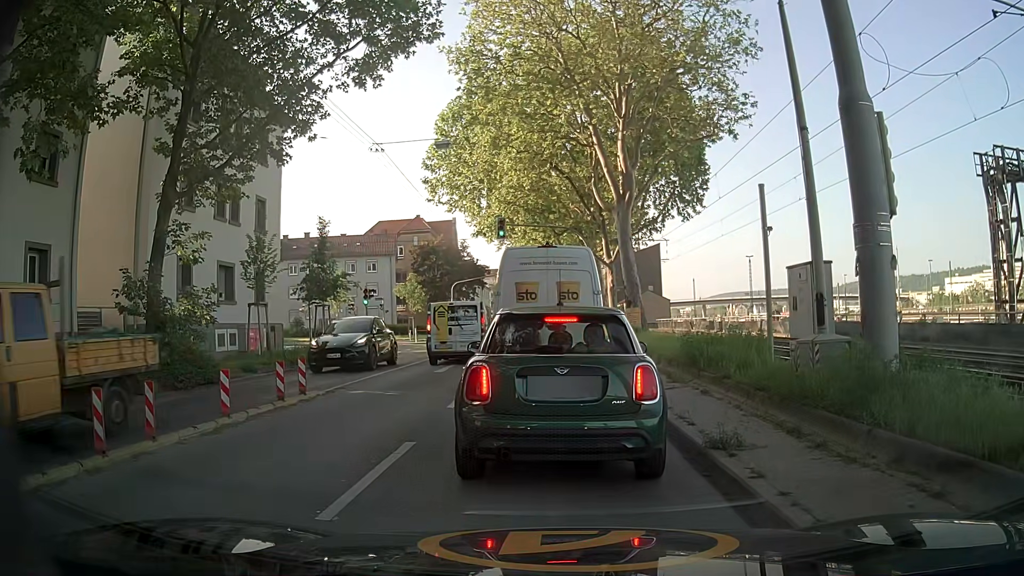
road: secondary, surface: asphalt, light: Day
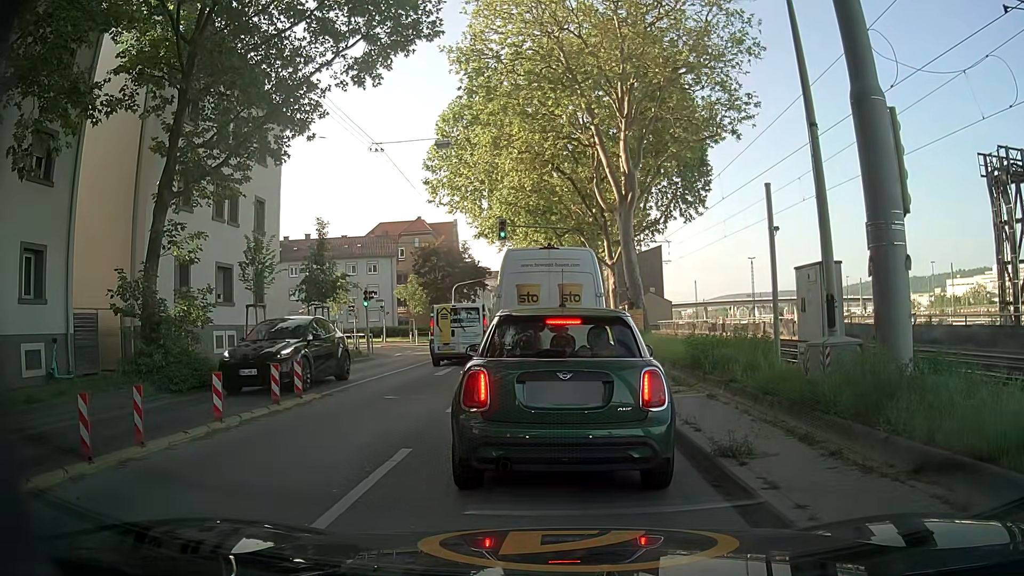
(0.0, +0.3) m; 0°
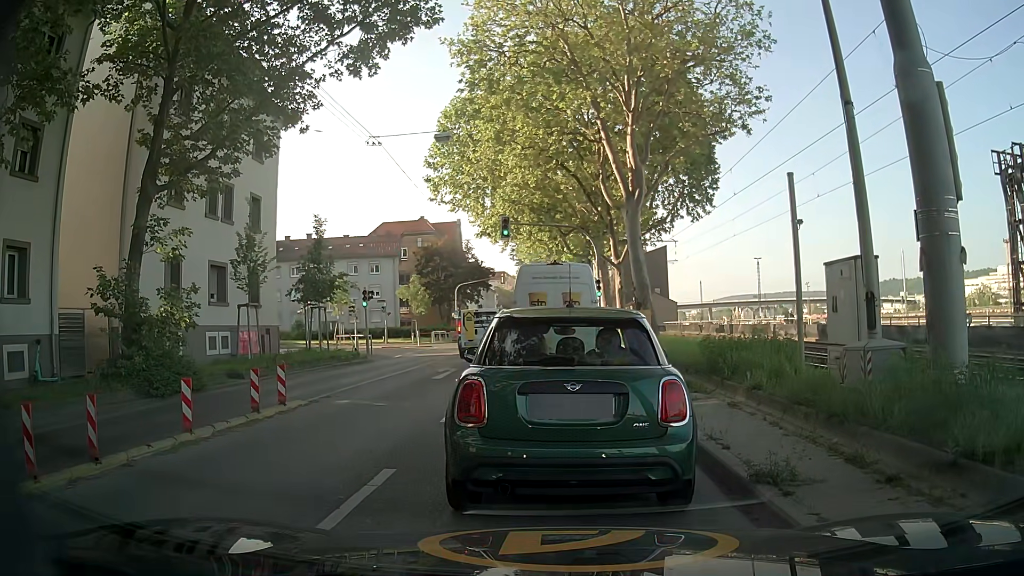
(0.0, +1.0) m; 0°
